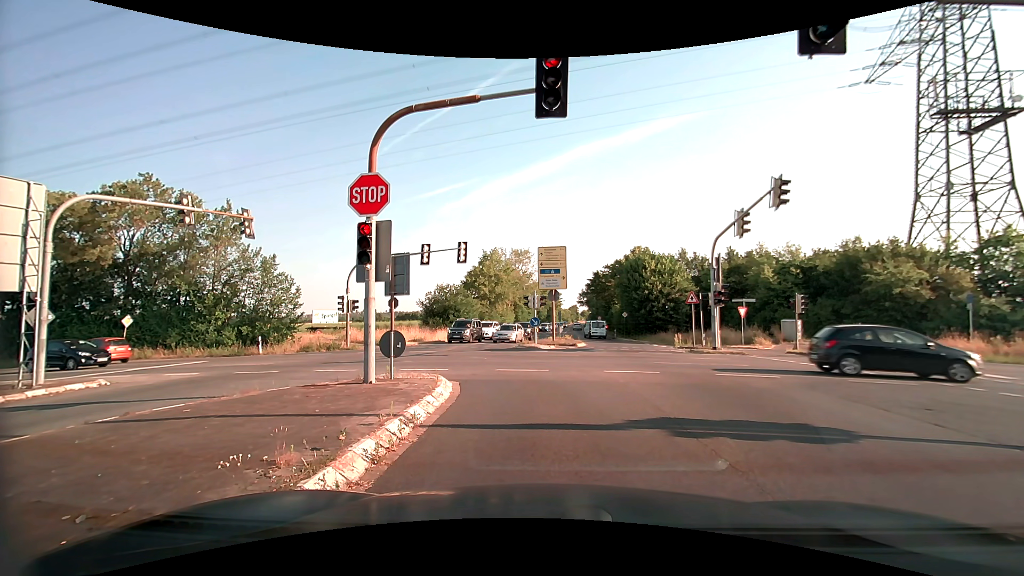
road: secondary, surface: asphalt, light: Day
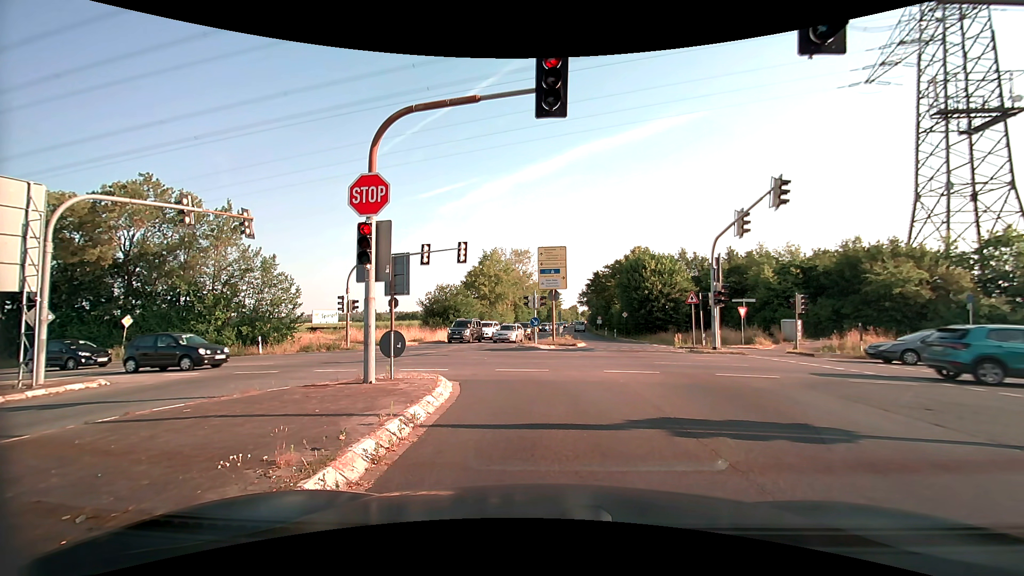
(0.0, 0.0) m; 0°
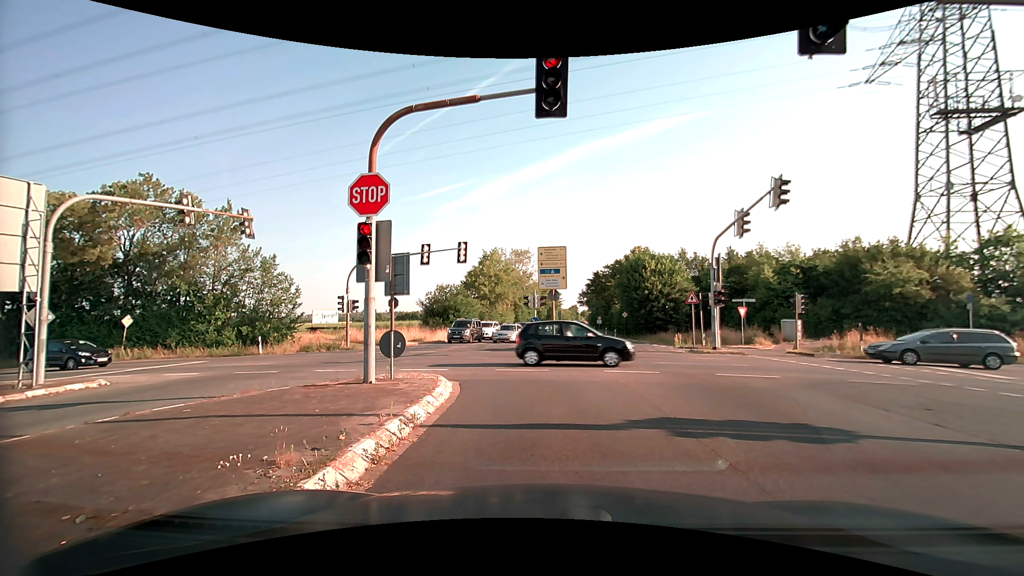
(0.0, 0.0) m; 0°
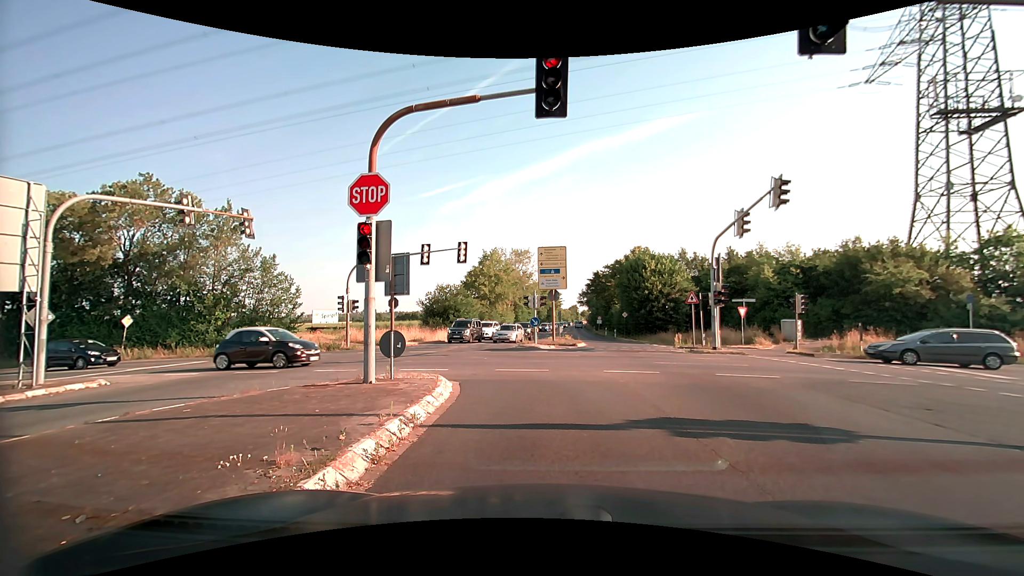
(0.0, 0.0) m; 0°
